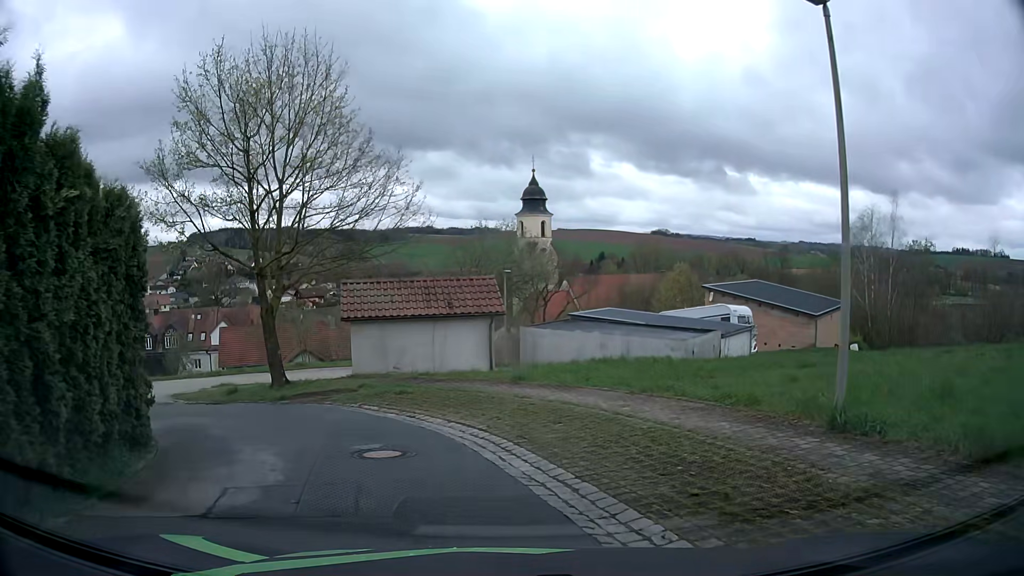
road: residential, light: Day
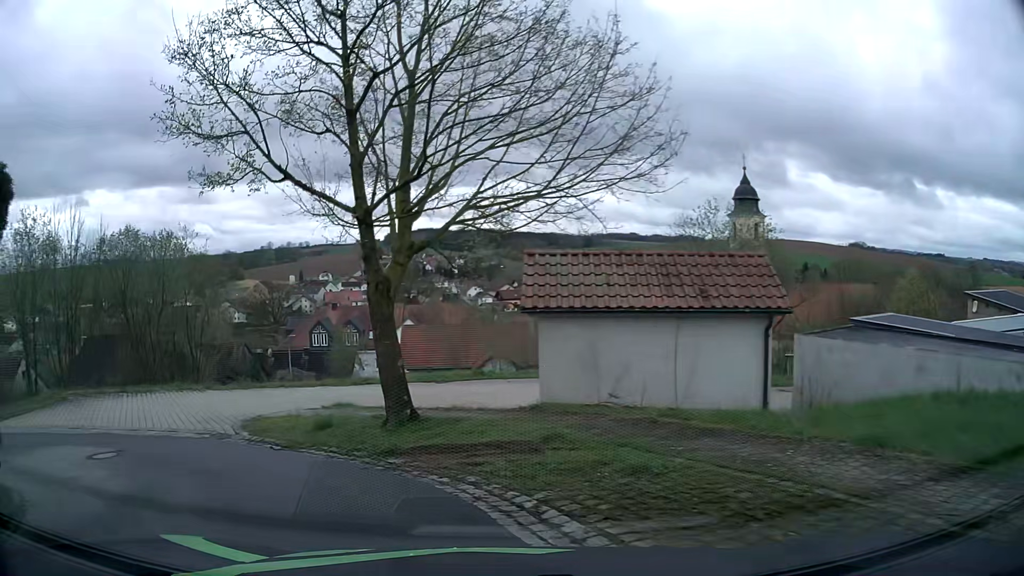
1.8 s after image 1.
(-1.0, +7.8) m; -18°
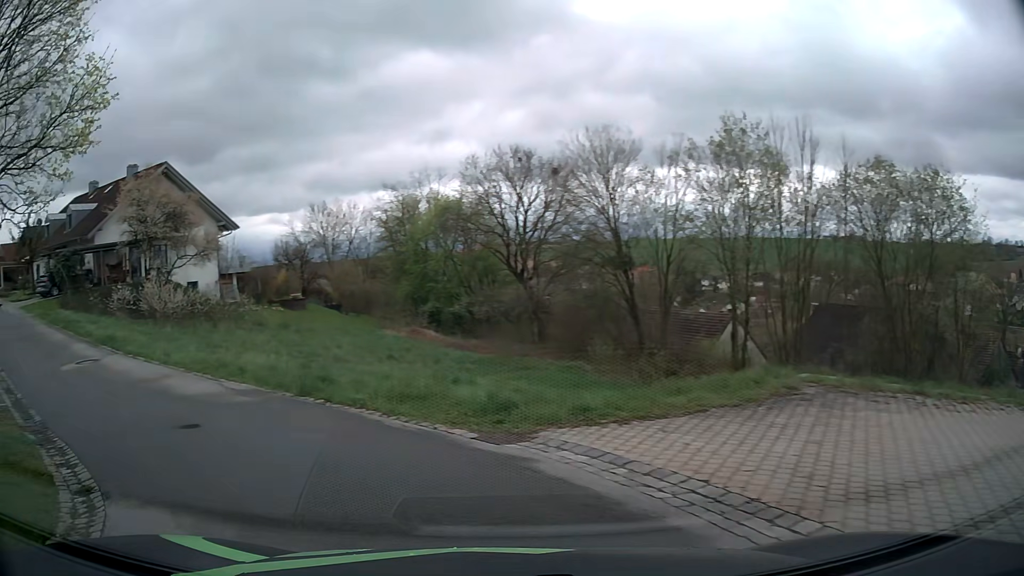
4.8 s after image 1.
(-6.0, +10.5) m; -63°
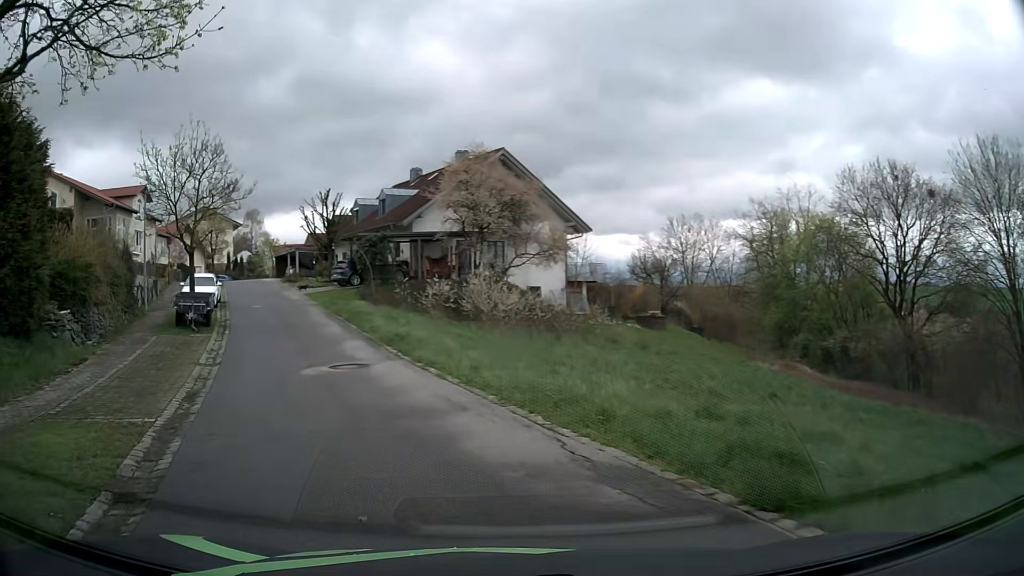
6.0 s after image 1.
(-1.8, +6.3) m; -28°
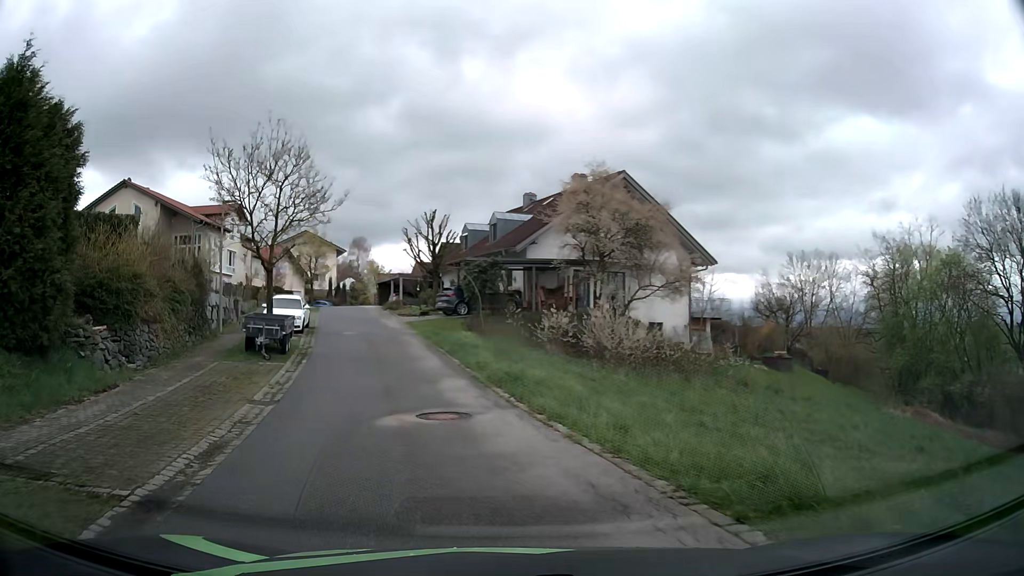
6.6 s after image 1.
(-0.3, +3.4) m; -10°
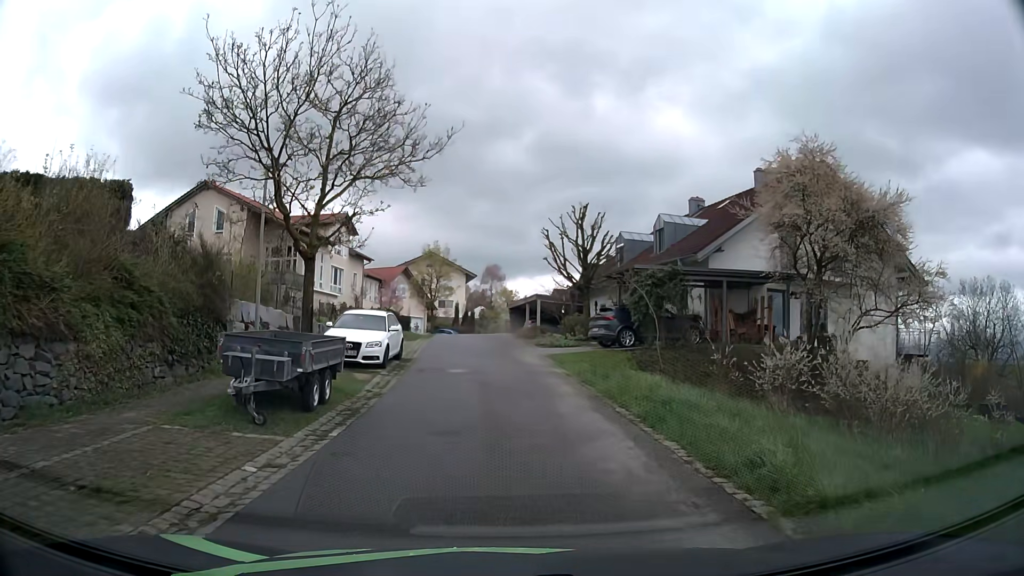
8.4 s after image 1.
(-1.2, +9.9) m; -12°
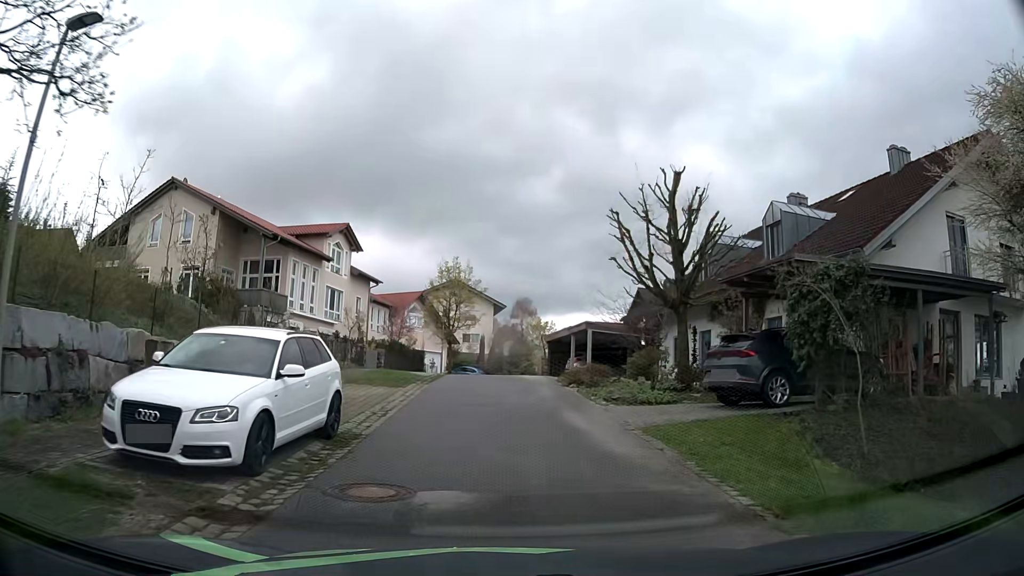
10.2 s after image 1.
(0.0, +11.1) m; -2°
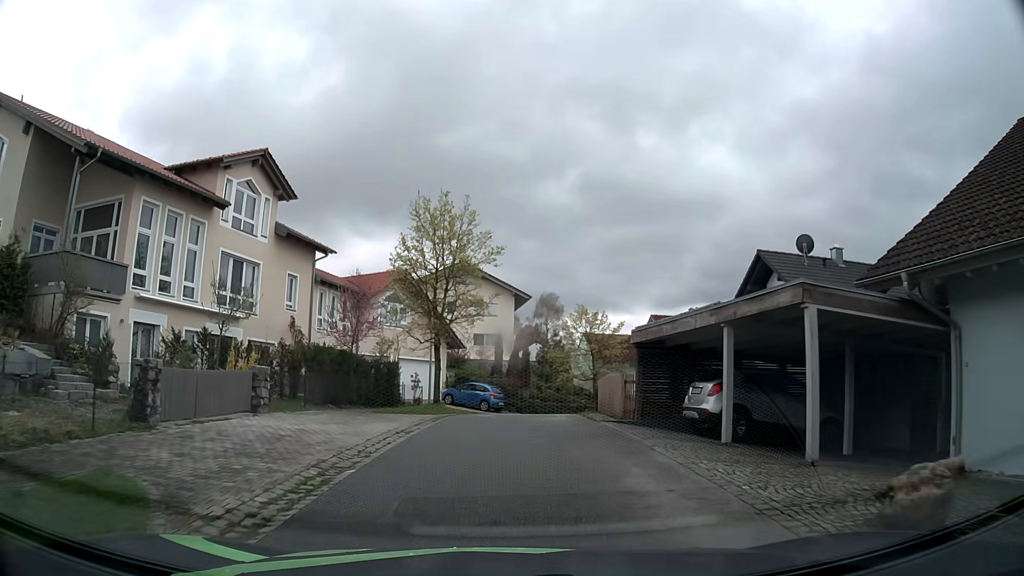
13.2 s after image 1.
(-0.1, +20.7) m; -1°
(0, +10) (0, +20) (+2, +30) (+7, +38) (+17, +42) (+26, +44) (+36, +46) (+45, +50) (+53, +56) (+60, +63) m
